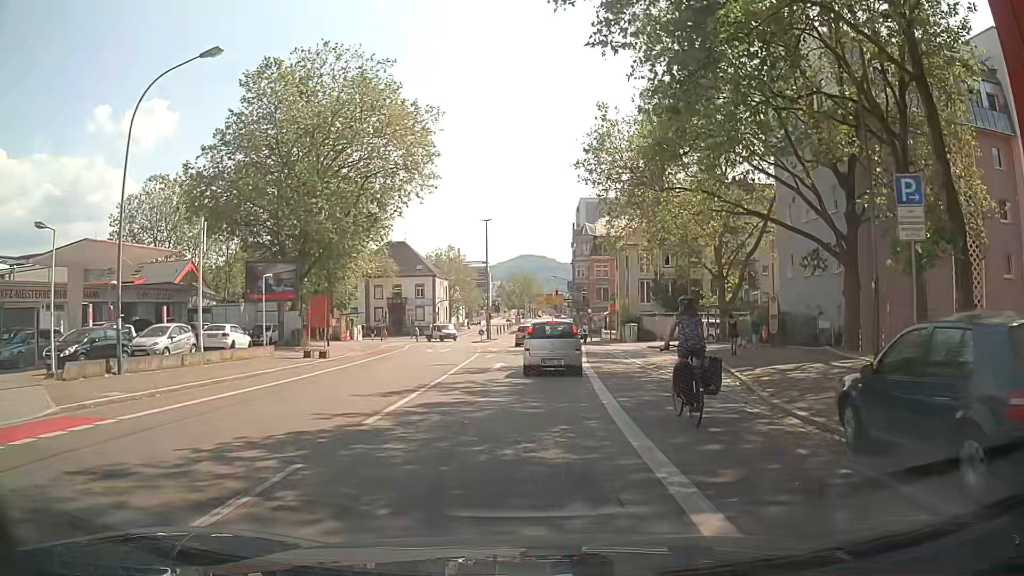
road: secondary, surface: asphalt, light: Day
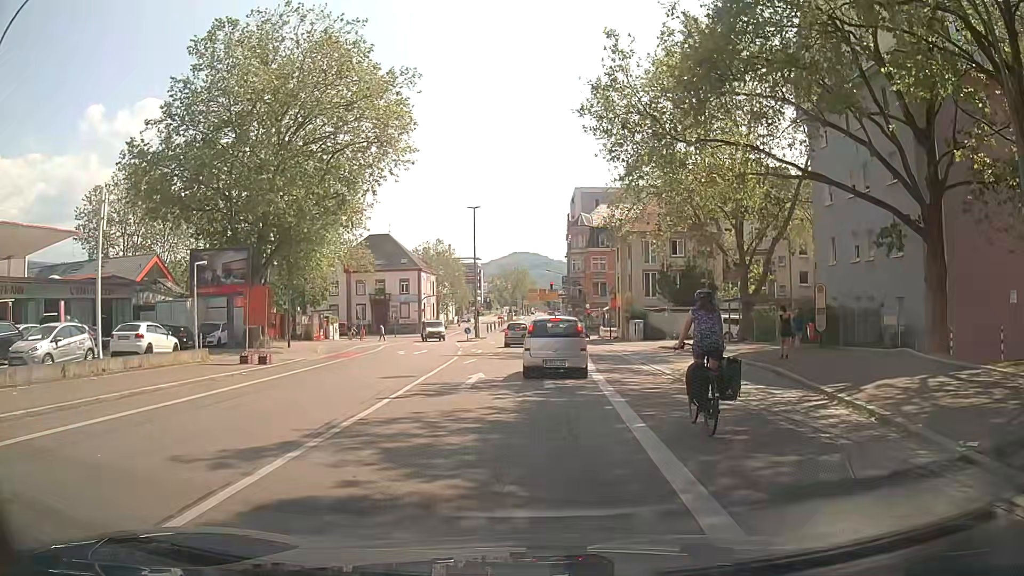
(+0.1, +6.9) m; +2°
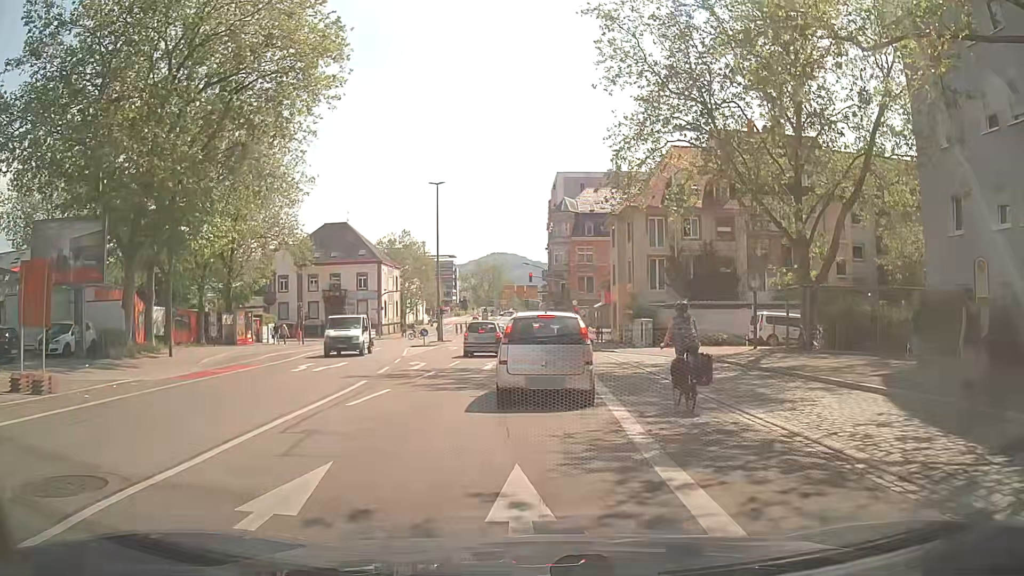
(0.0, +12.9) m; +2°
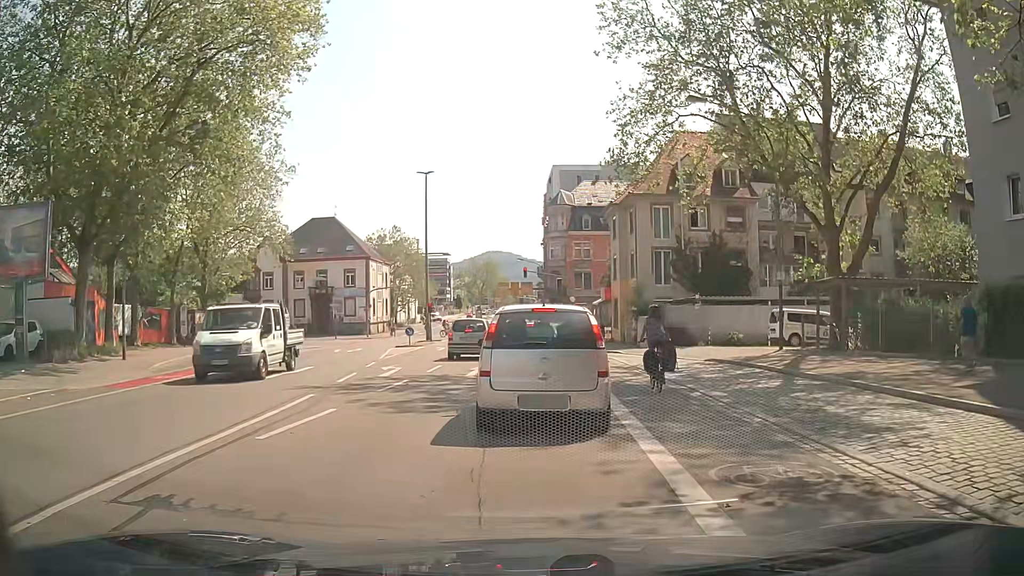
(0.0, +3.7) m; +2°
